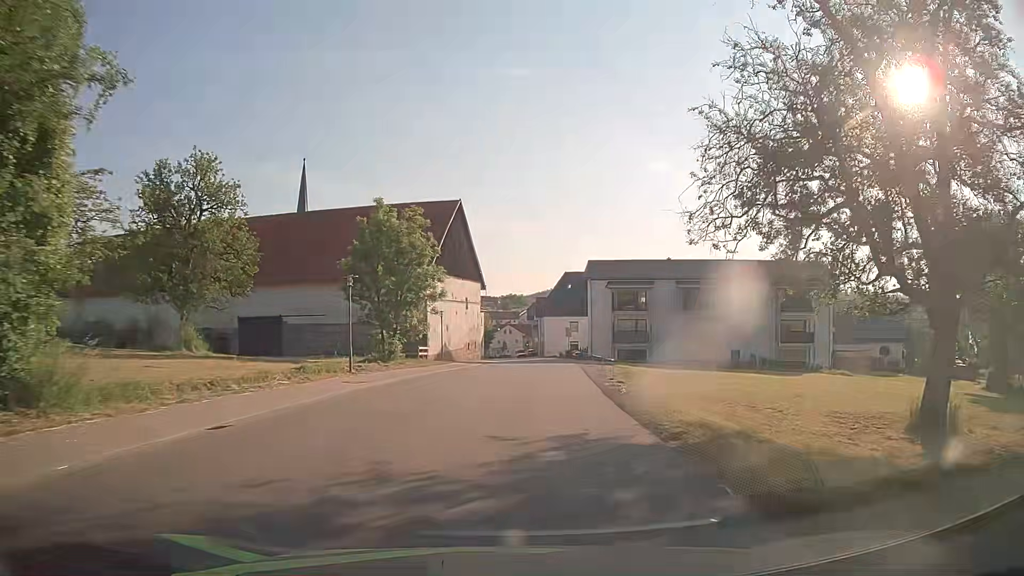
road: tertiary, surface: asphalt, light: Day
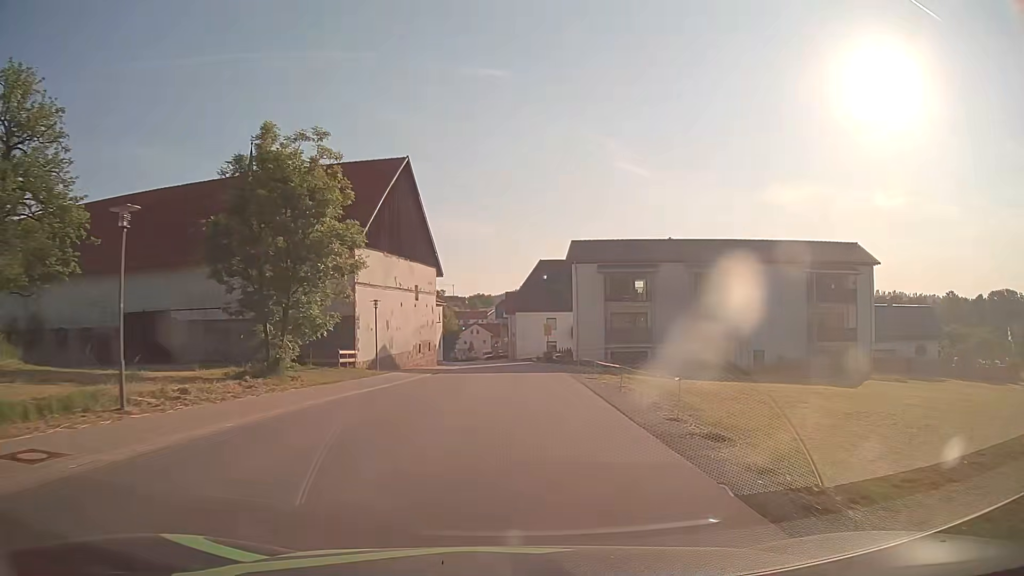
(+0.4, +14.4) m; +3°
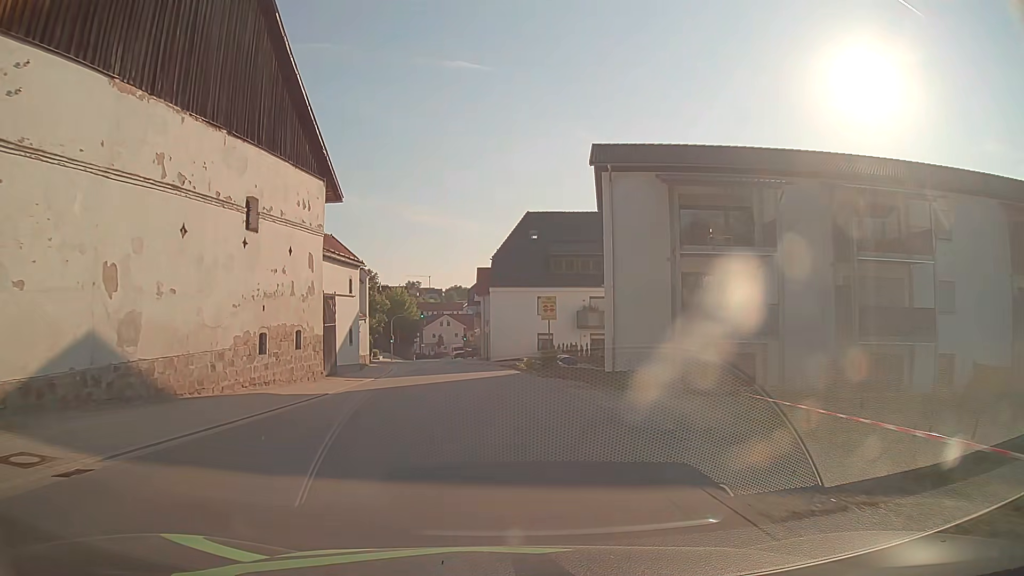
(+0.7, +27.8) m; +2°
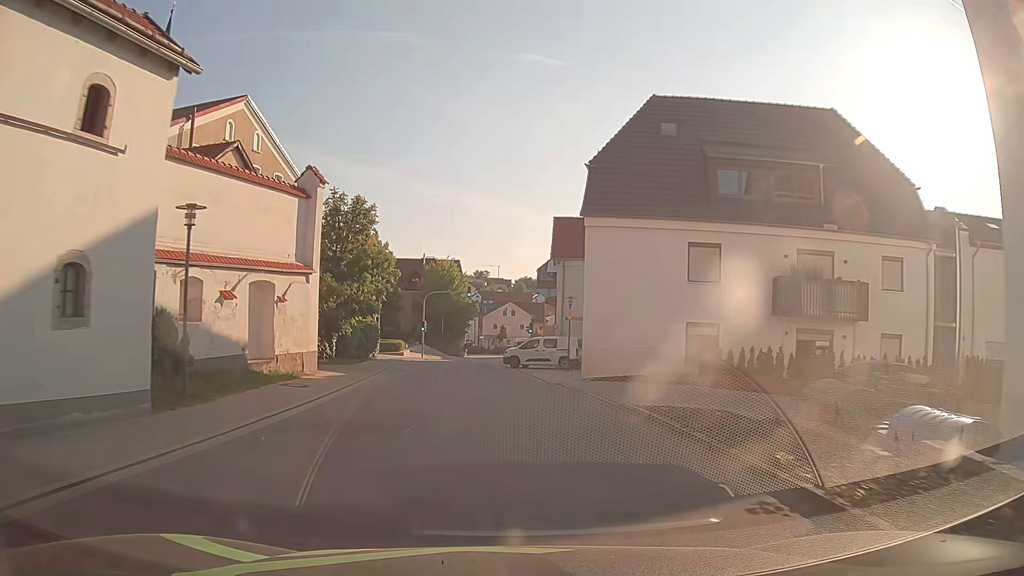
(-1.3, +27.1) m; -6°
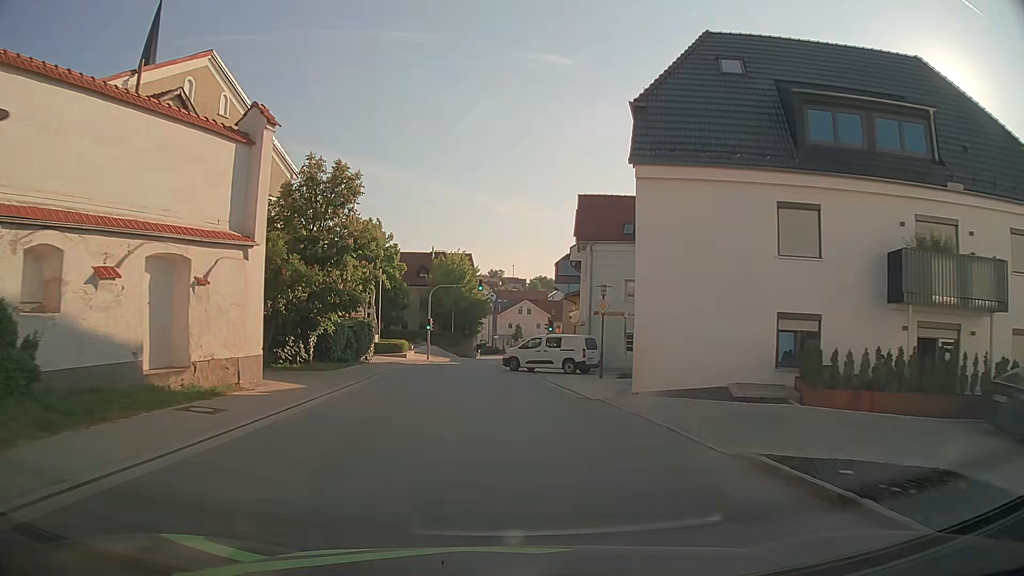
(0.0, +6.7) m; 0°
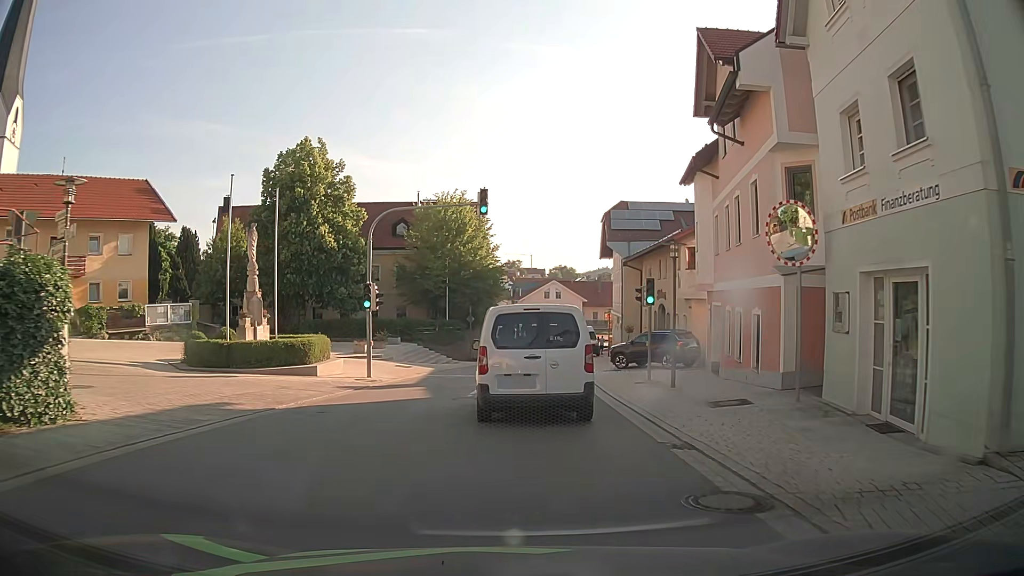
(-1.2, +28.4) m; -3°
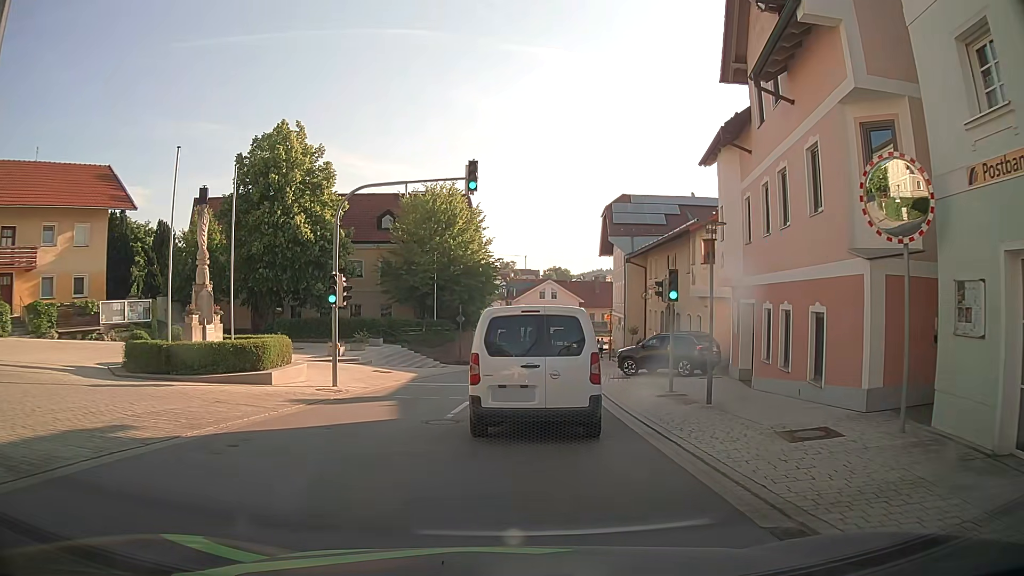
(0.0, +3.6) m; +1°
(0, +10) (+1, +20) (+1, +30) (+2, +40) (+3, +50) (+3, +60) (+2, +70) (0, +80) (-2, +89) (-6, +99) m
